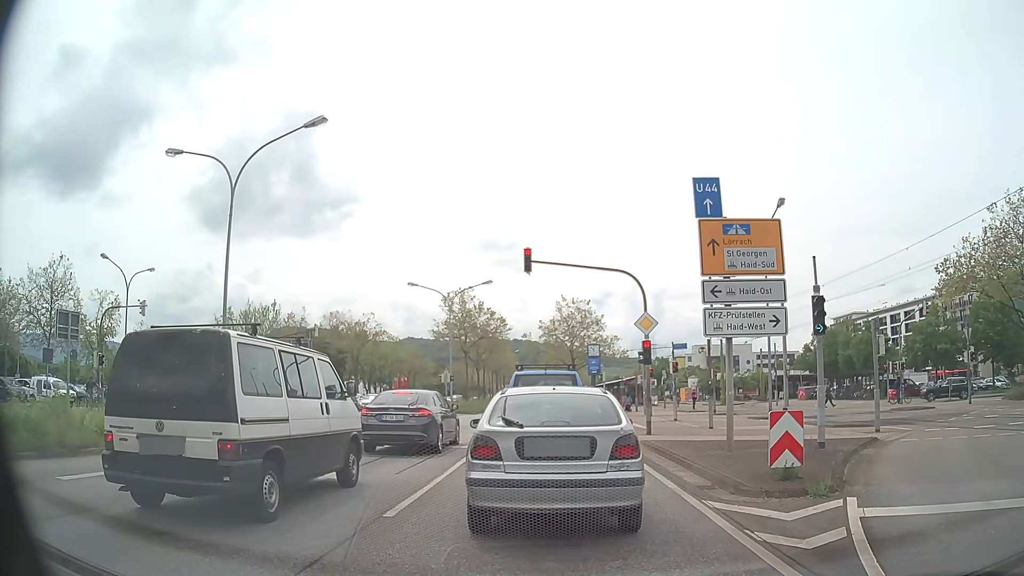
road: primary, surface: asphalt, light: Day
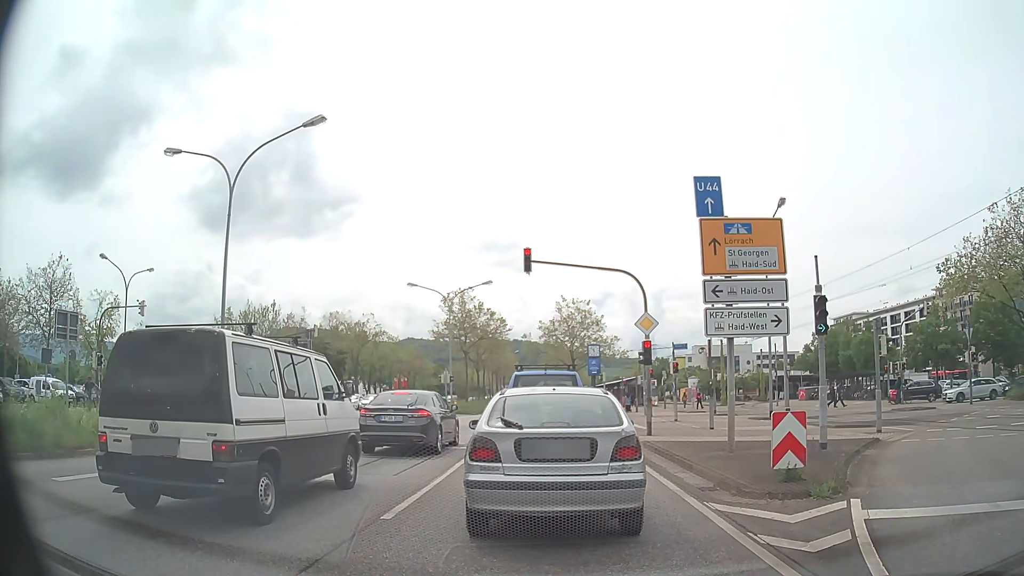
(0.0, +0.1) m; 0°
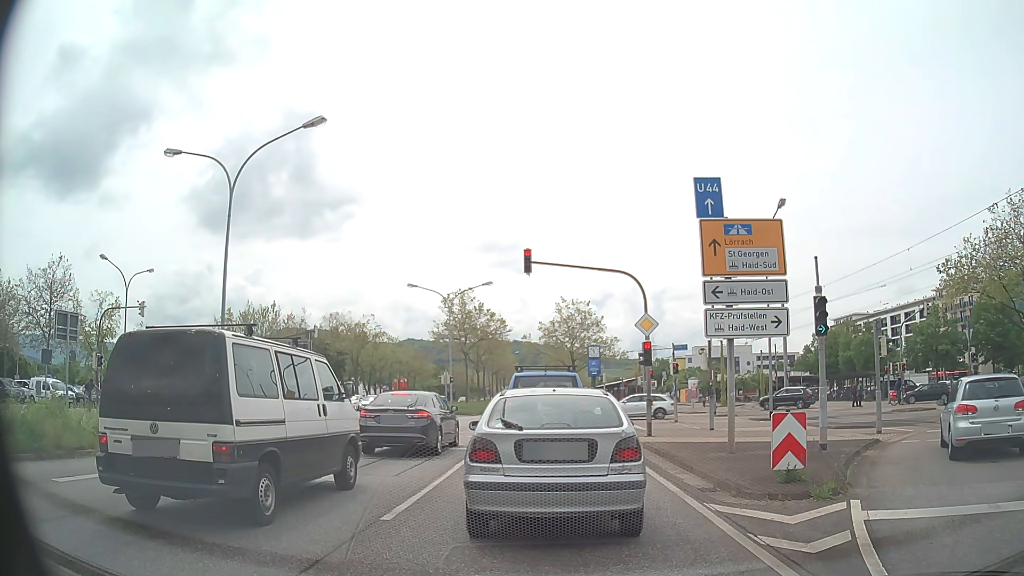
(0.0, +0.1) m; 0°
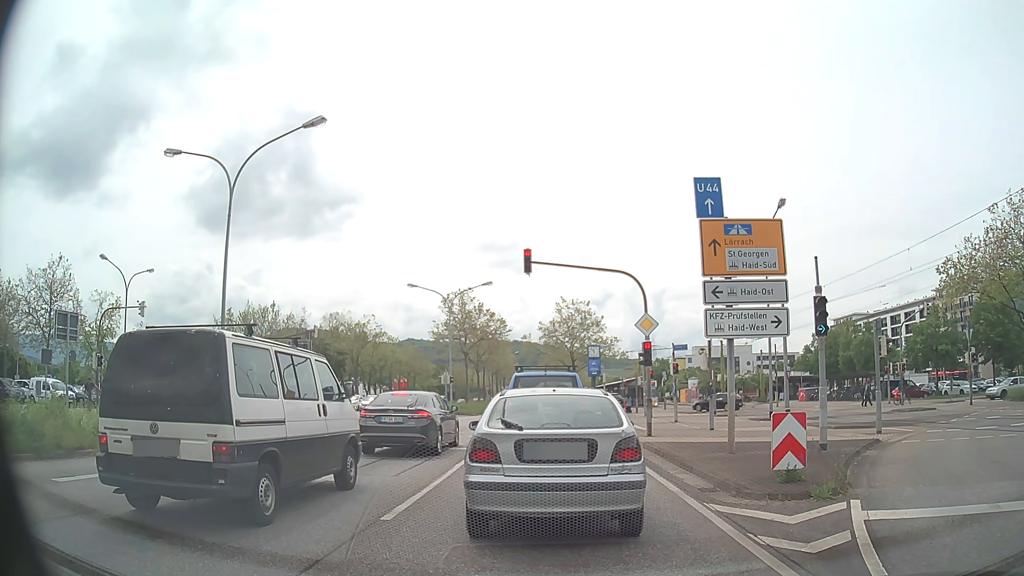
(0.0, 0.0) m; 0°
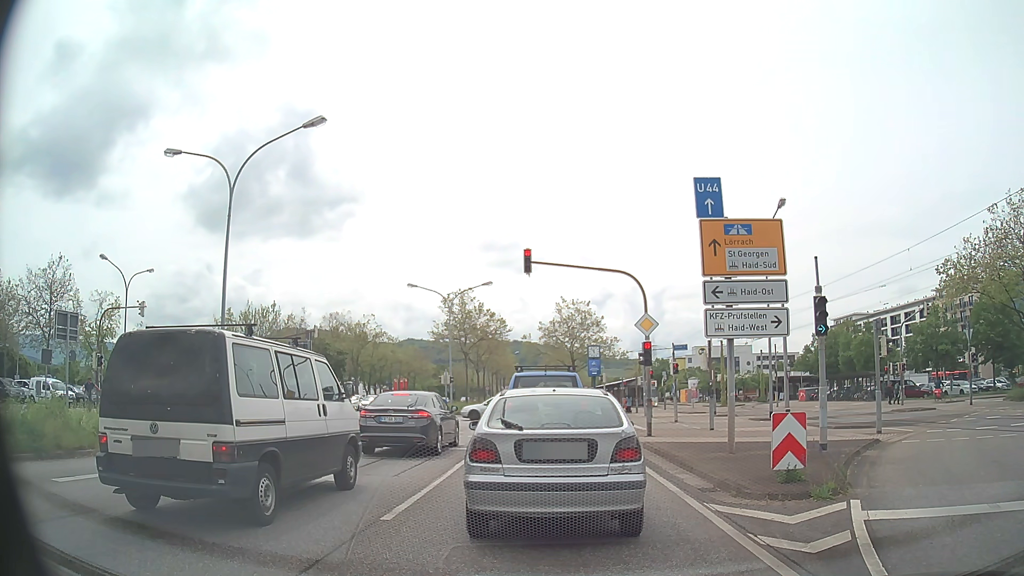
(0.0, 0.0) m; 0°
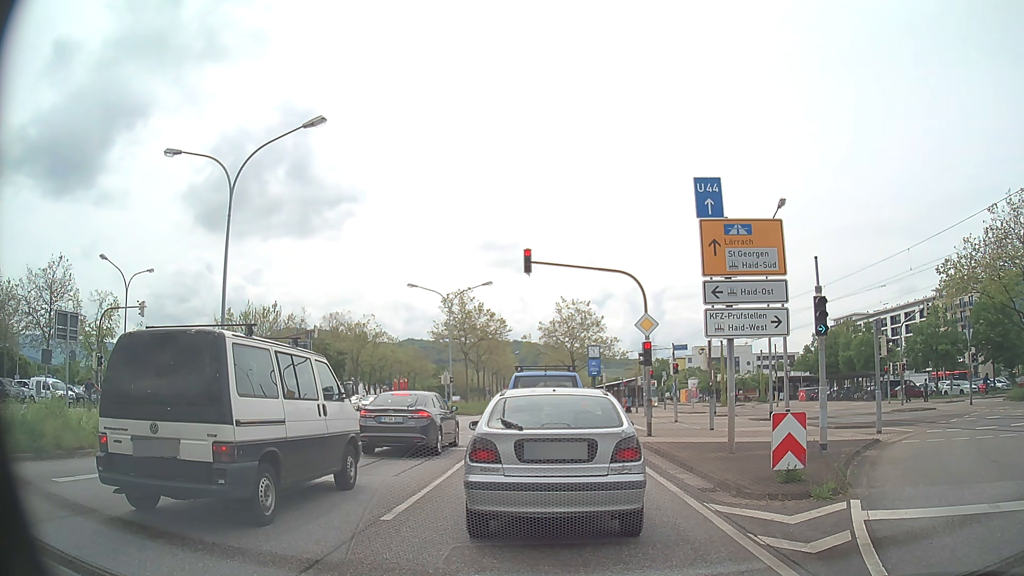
(0.0, 0.0) m; 0°
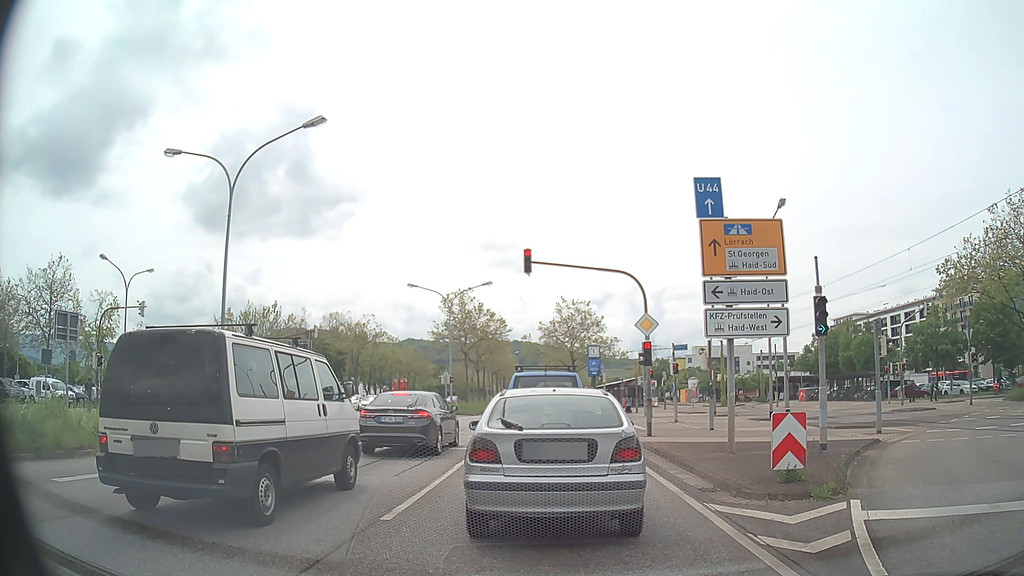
(0.0, 0.0) m; 0°
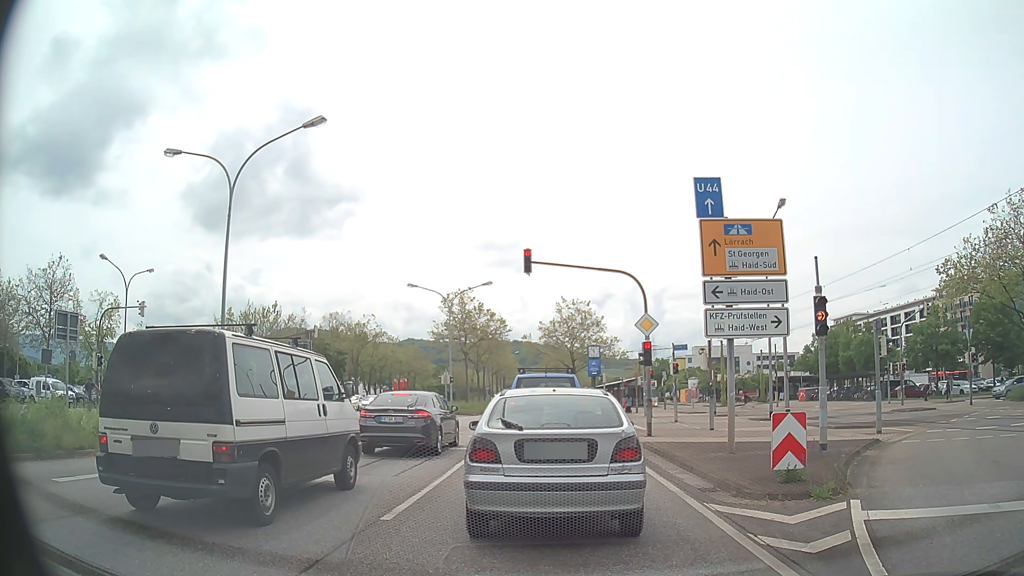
(0.0, 0.0) m; 0°
